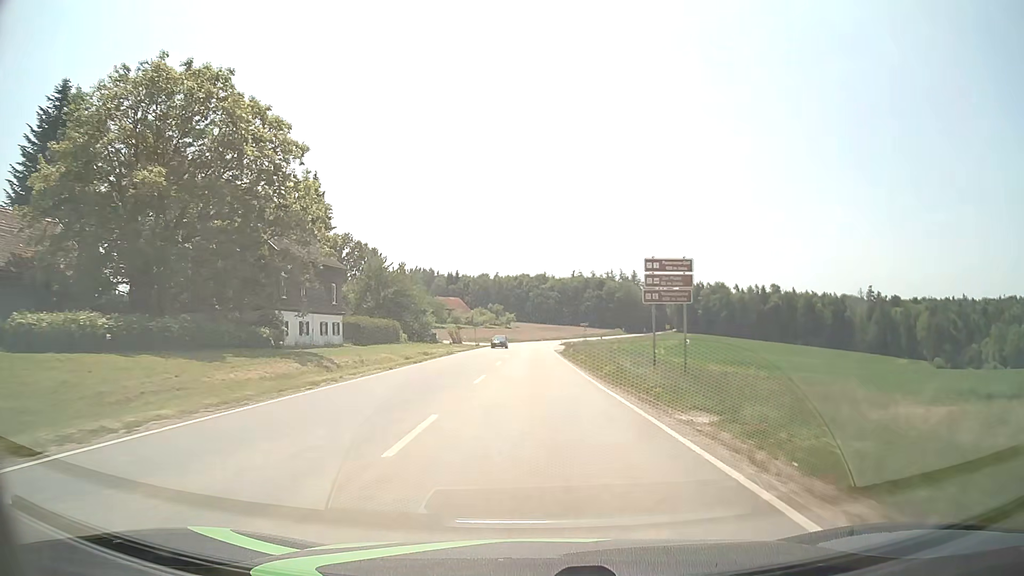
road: secondary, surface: asphalt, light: Day
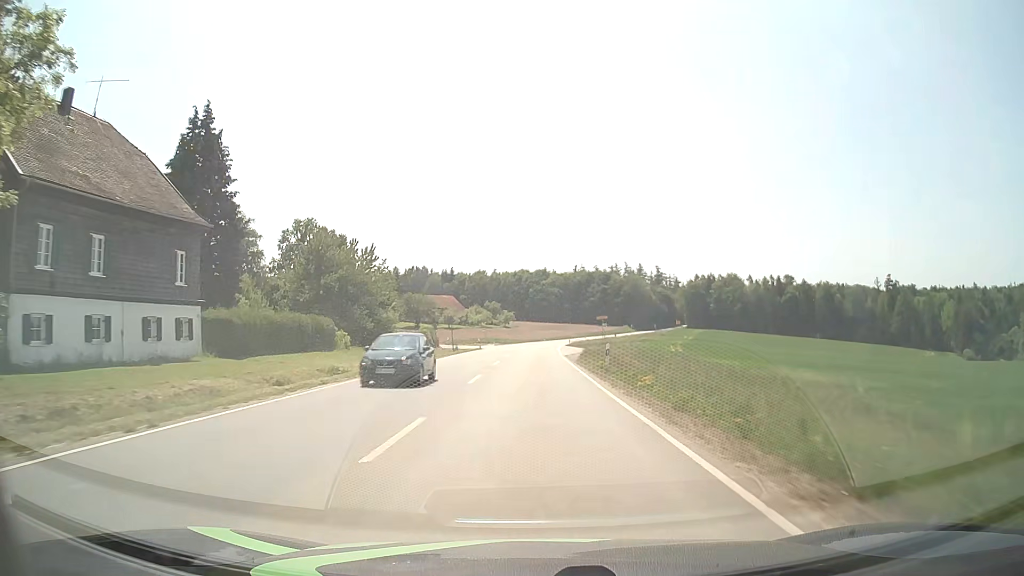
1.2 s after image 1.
(0.0, +24.5) m; 0°
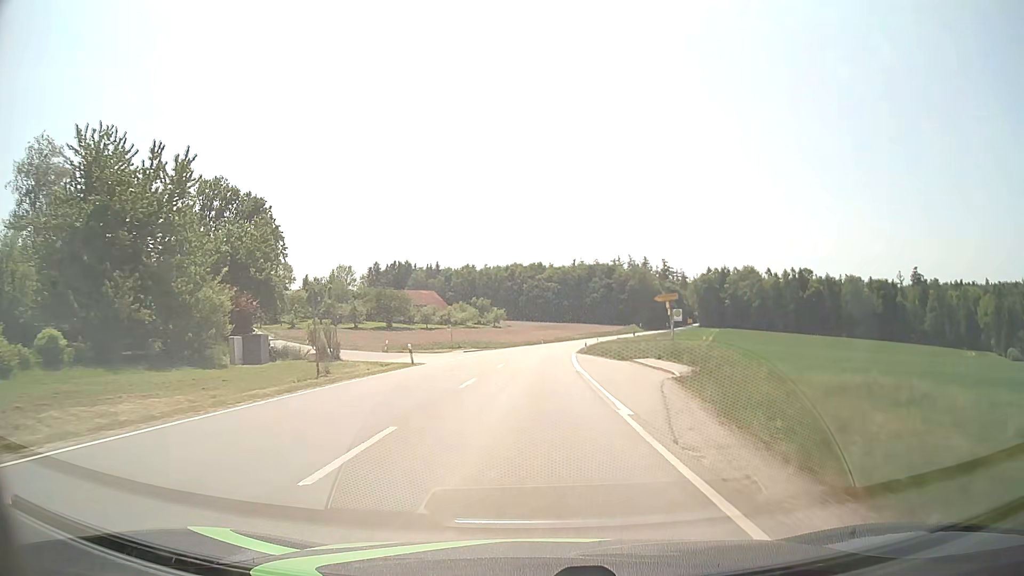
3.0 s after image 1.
(+0.1, +37.1) m; 0°
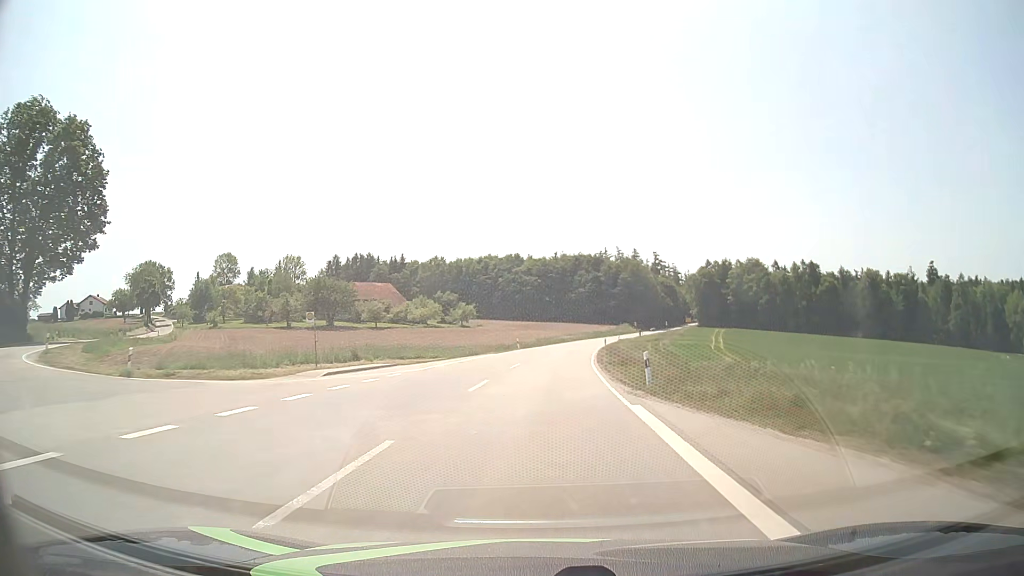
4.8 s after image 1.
(+0.5, +37.3) m; +2°
(0, +10) (0, +20) (+1, +30) (+1, +40) (+2, +50) (+3, +60) (+4, +70) (+6, +80) (+7, +90) (+9, +99) m
